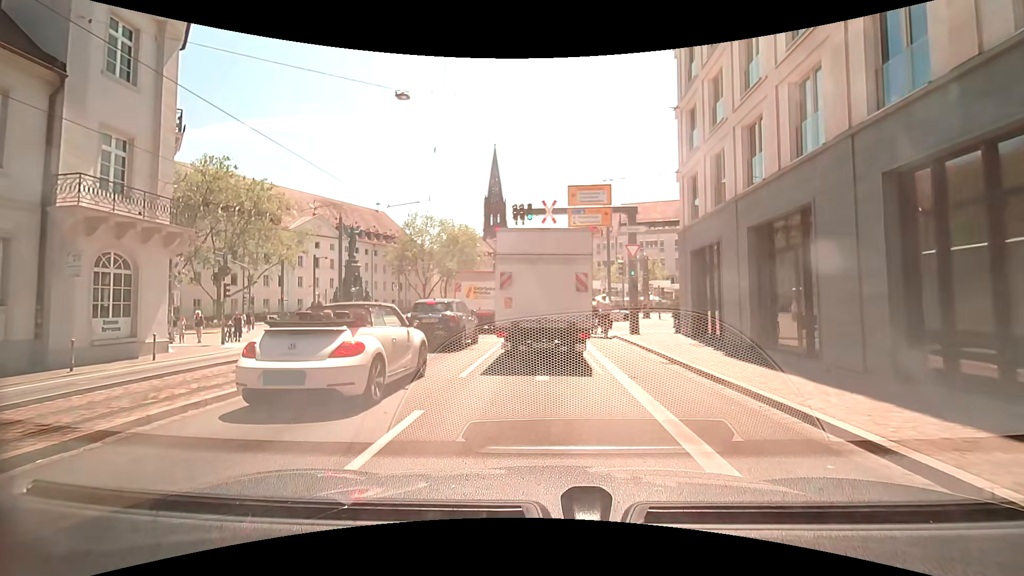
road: primary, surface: asphalt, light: Day
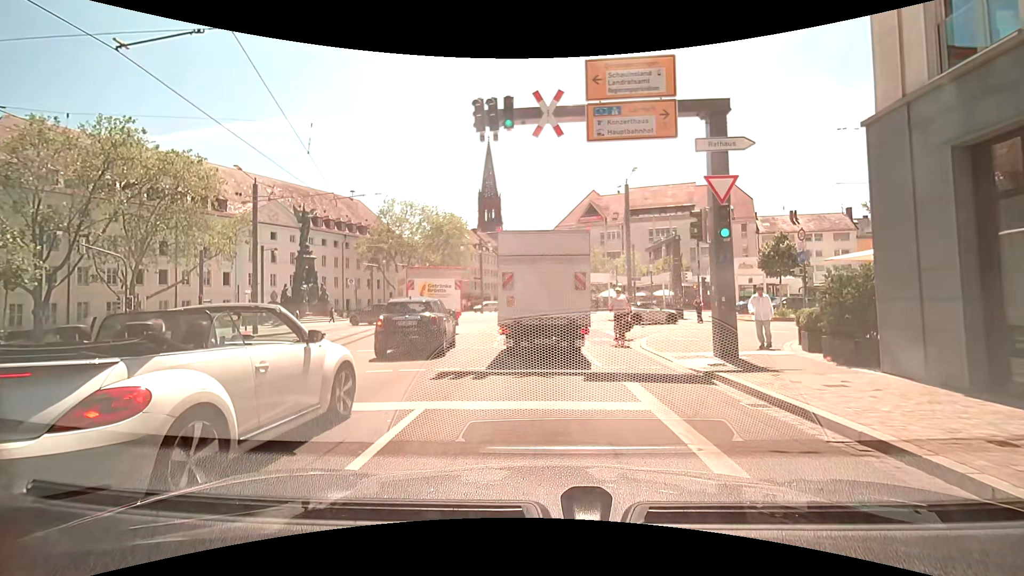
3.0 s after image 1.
(-0.1, +12.7) m; -2°
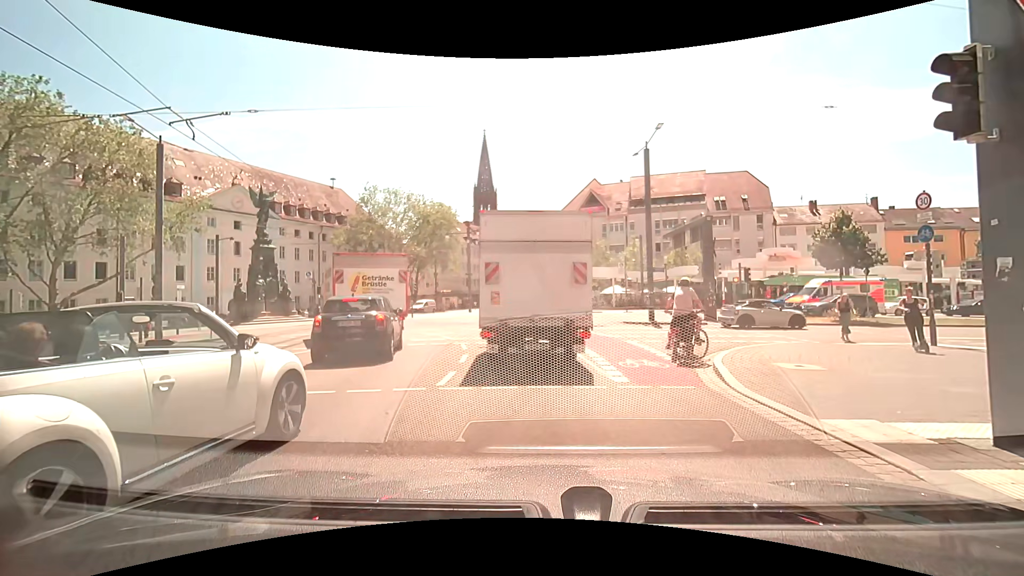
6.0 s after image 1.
(+0.2, +7.5) m; +2°
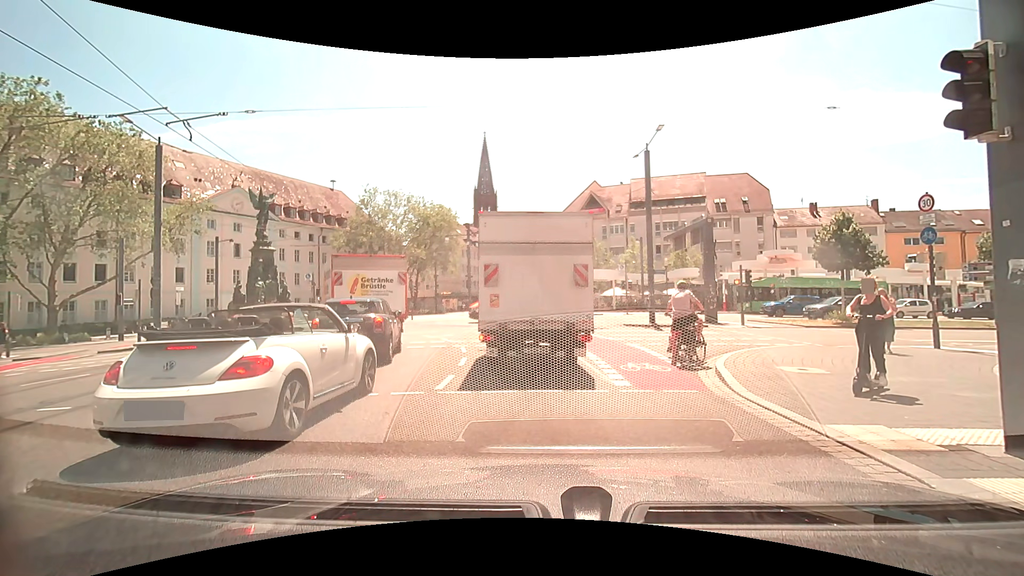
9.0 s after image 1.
(0.0, +0.2) m; 0°
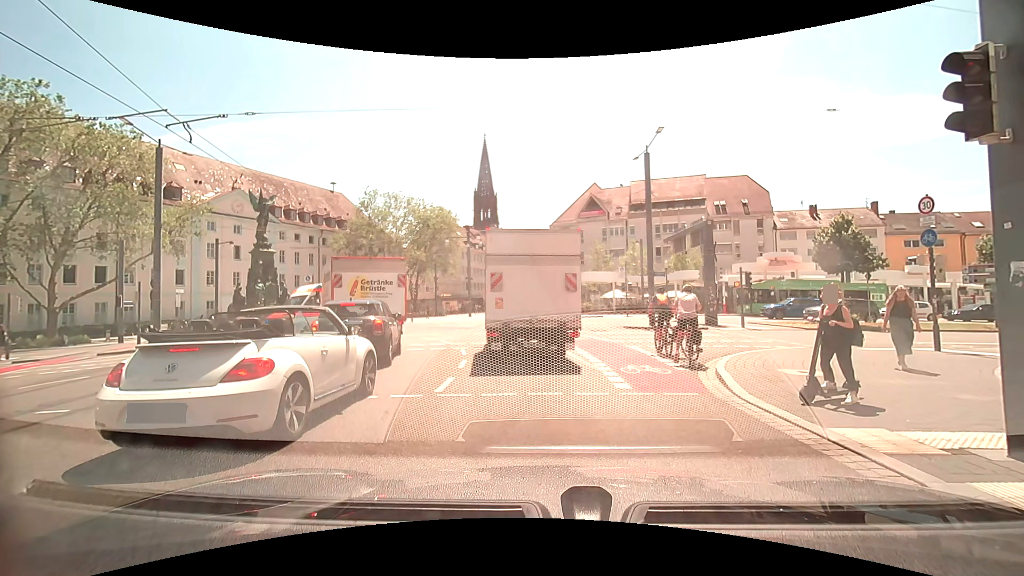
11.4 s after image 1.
(0.0, 0.0) m; 0°
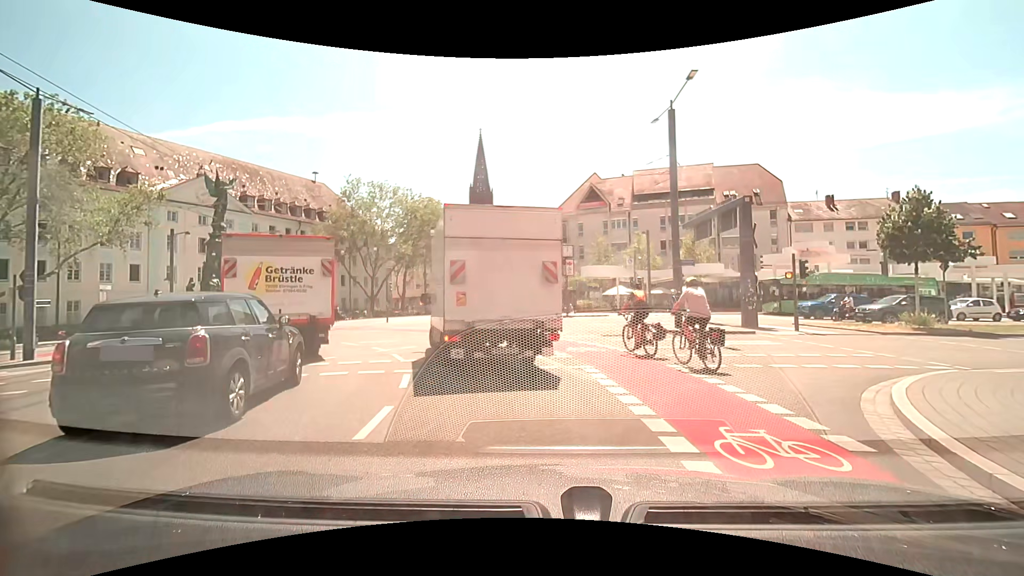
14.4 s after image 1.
(-0.1, +6.1) m; 0°
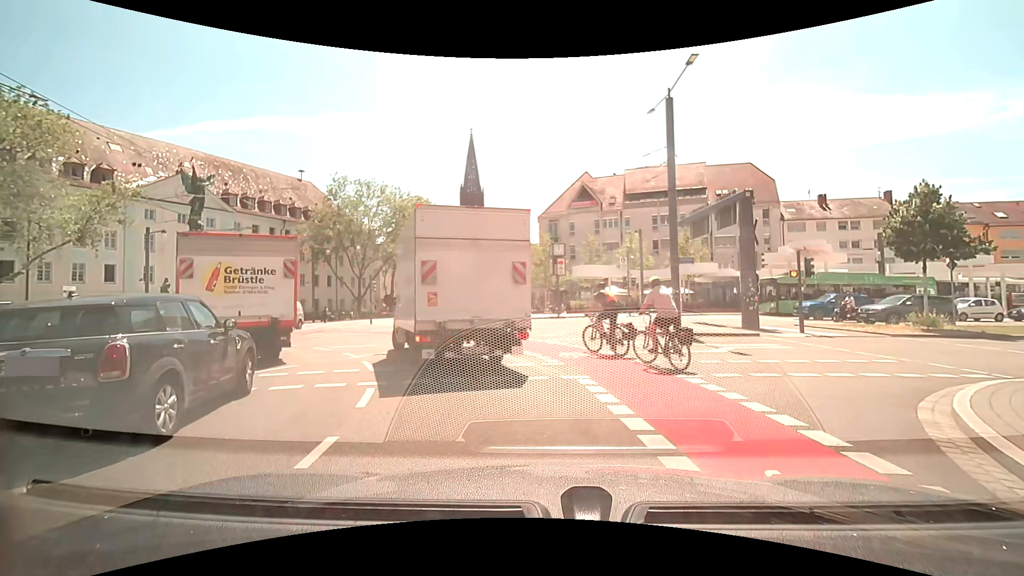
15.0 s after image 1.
(0.0, +1.4) m; +1°
